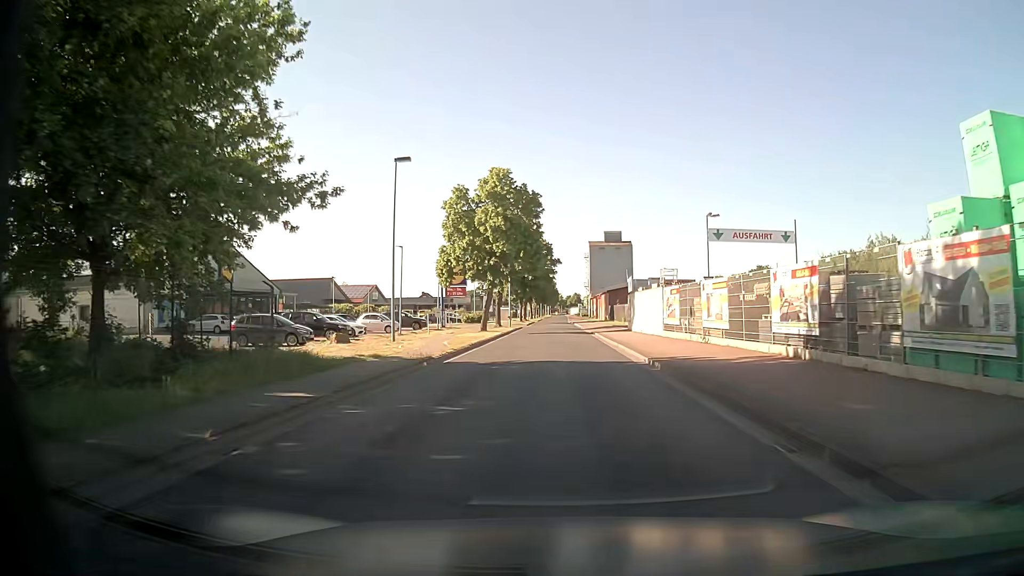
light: Day
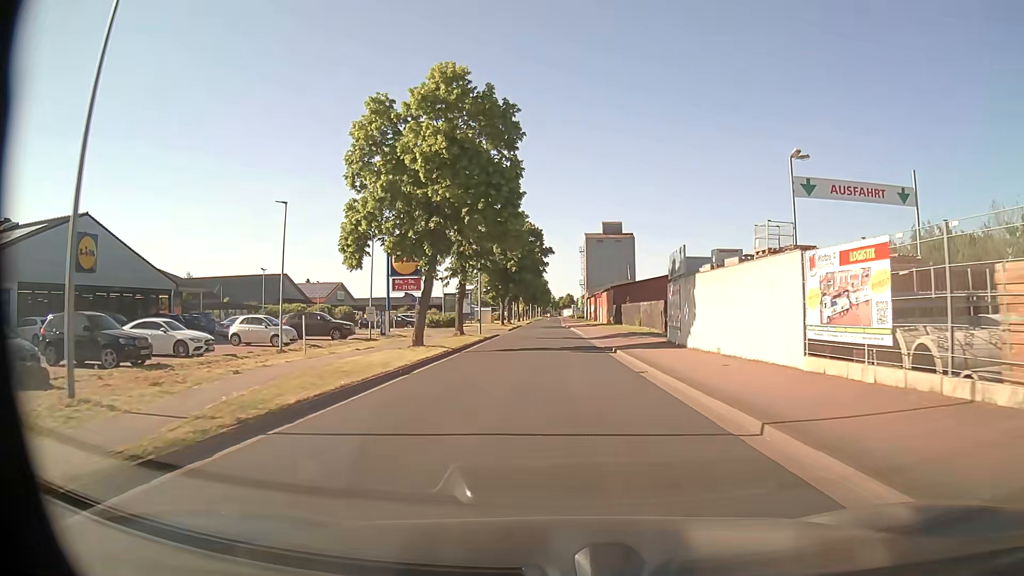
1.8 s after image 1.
(+0.2, +20.4) m; +1°
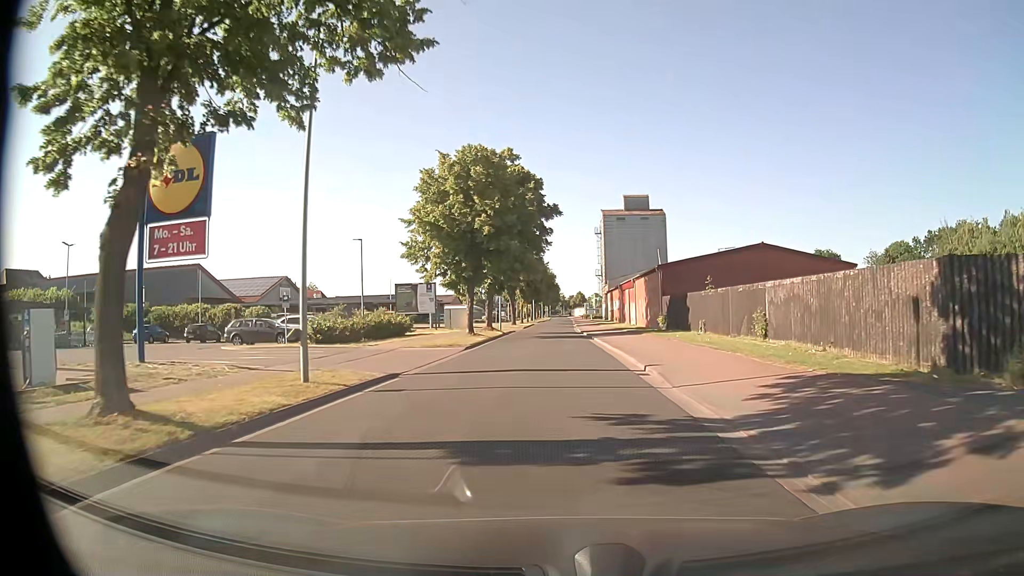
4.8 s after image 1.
(+0.1, +33.2) m; 0°
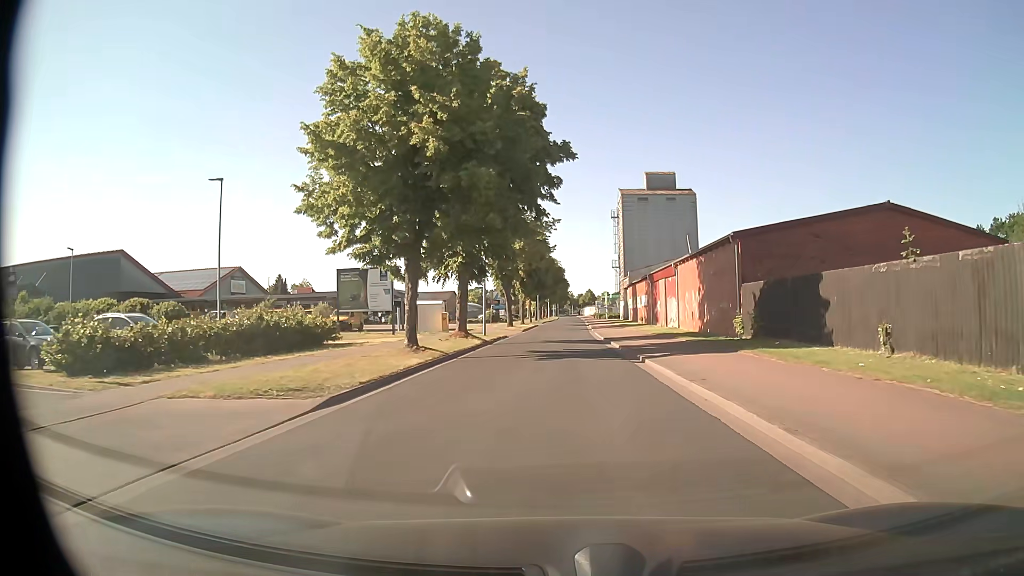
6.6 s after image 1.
(-0.2, +19.2) m; -1°
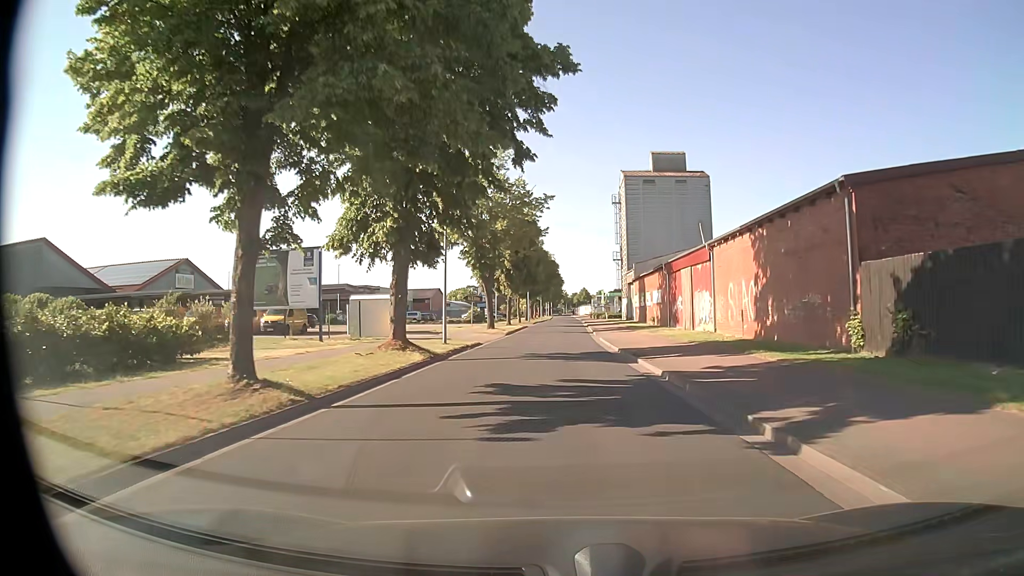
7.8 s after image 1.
(+0.1, +12.6) m; +1°
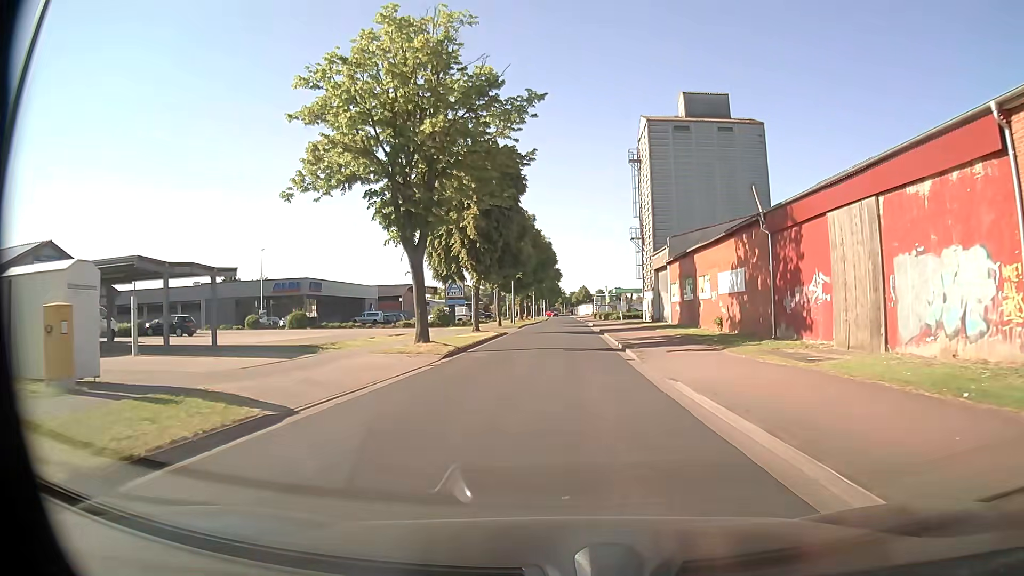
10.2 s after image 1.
(+0.2, +24.7) m; +1°
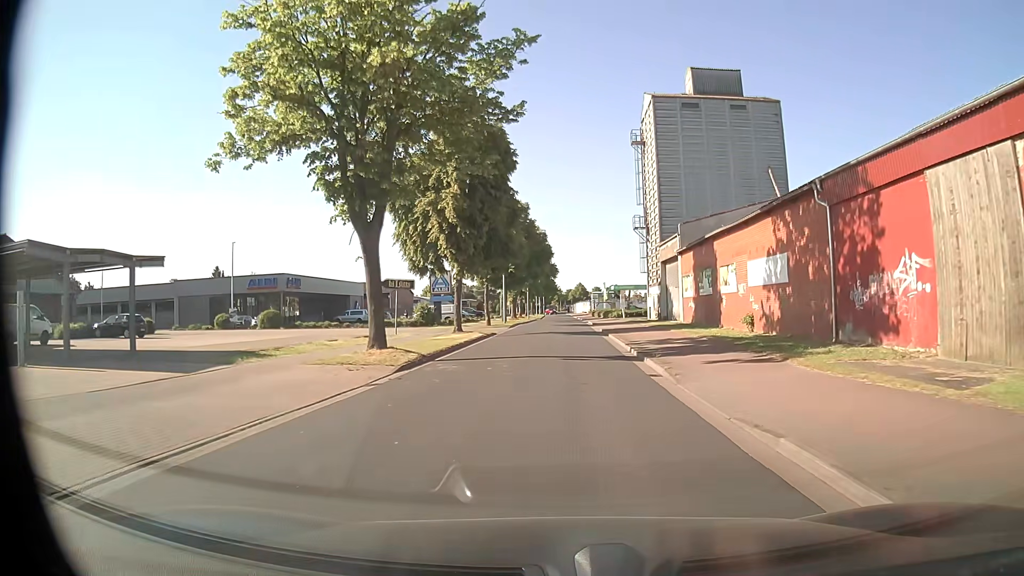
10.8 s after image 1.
(0.0, +6.0) m; 0°
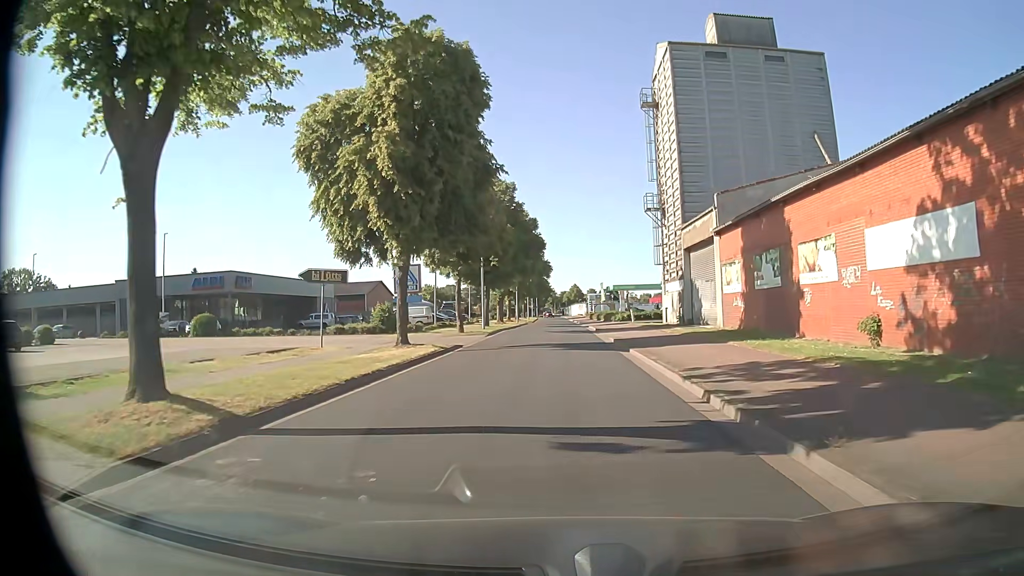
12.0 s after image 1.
(+0.1, +11.7) m; 0°
